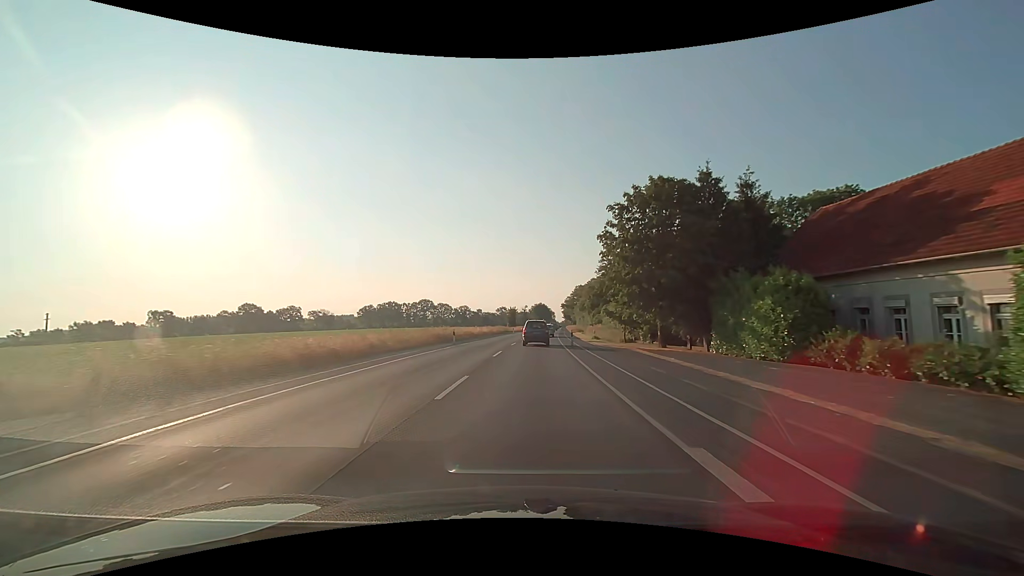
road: secondary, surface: asphalt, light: Day
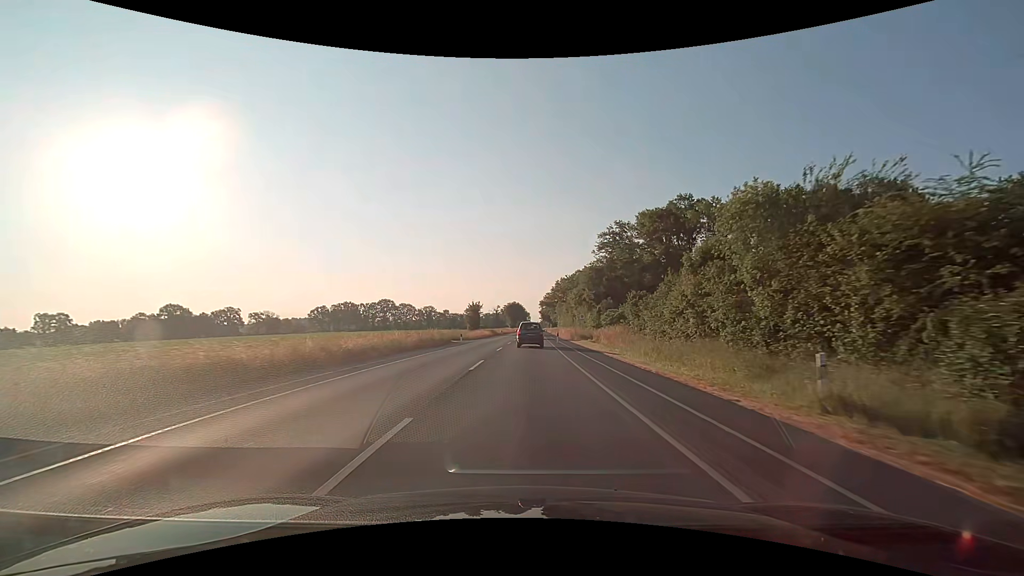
(+1.3, +42.4) m; +3°
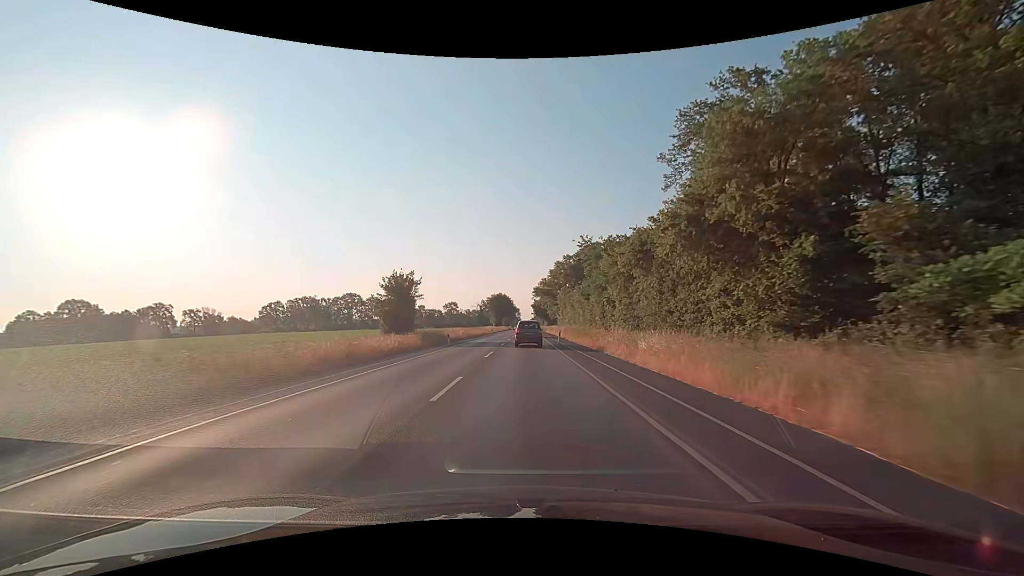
(+0.6, +55.1) m; +1°
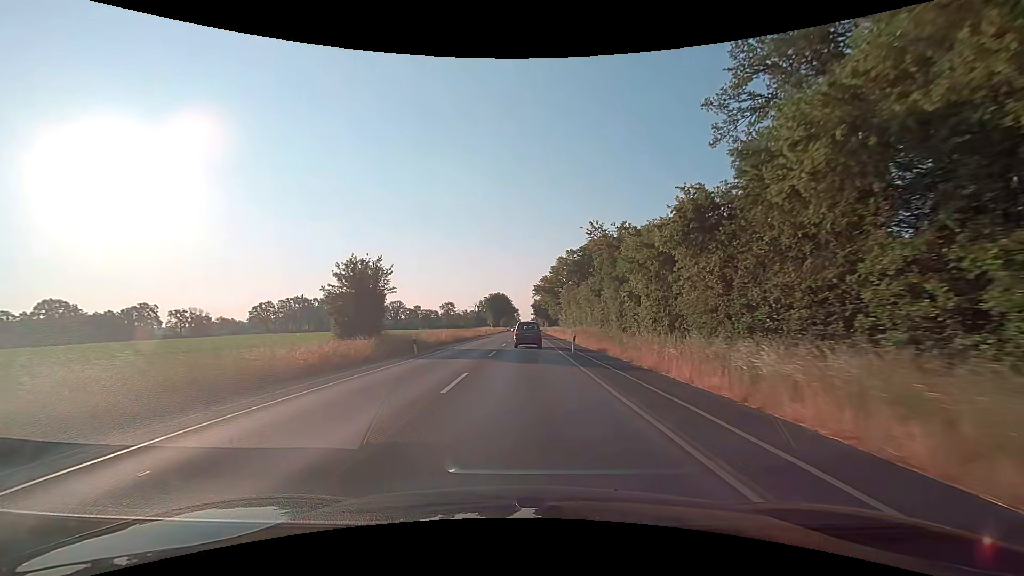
(0.0, +11.1) m; 0°
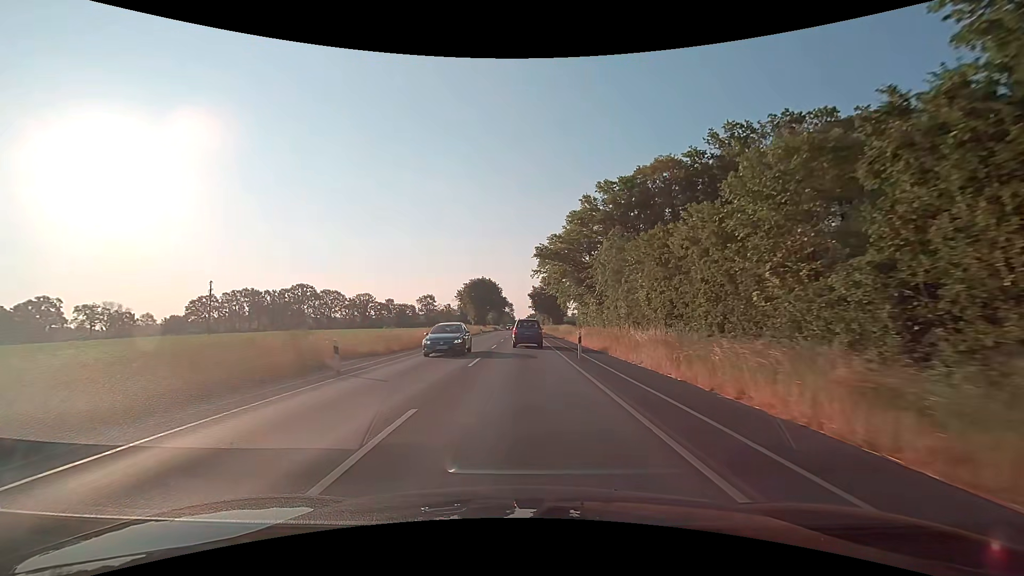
(+0.3, +54.8) m; +1°
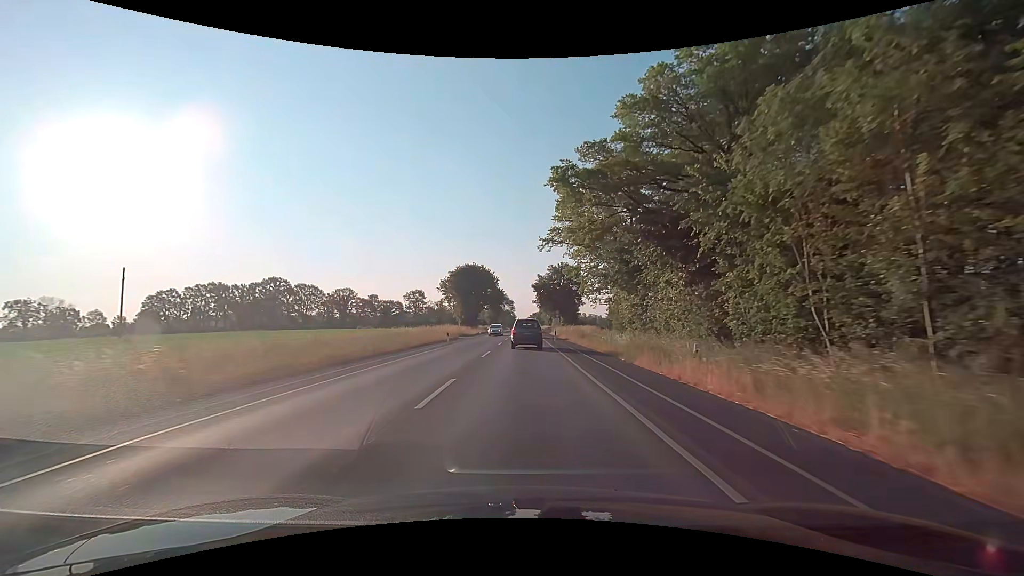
(-0.1, +32.0) m; 0°
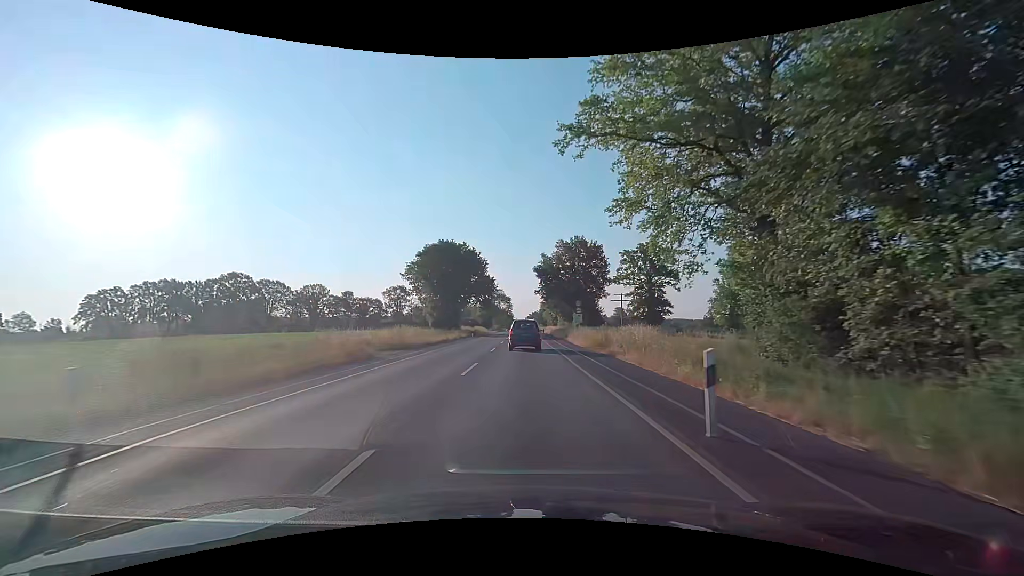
(-0.2, +31.2) m; 0°
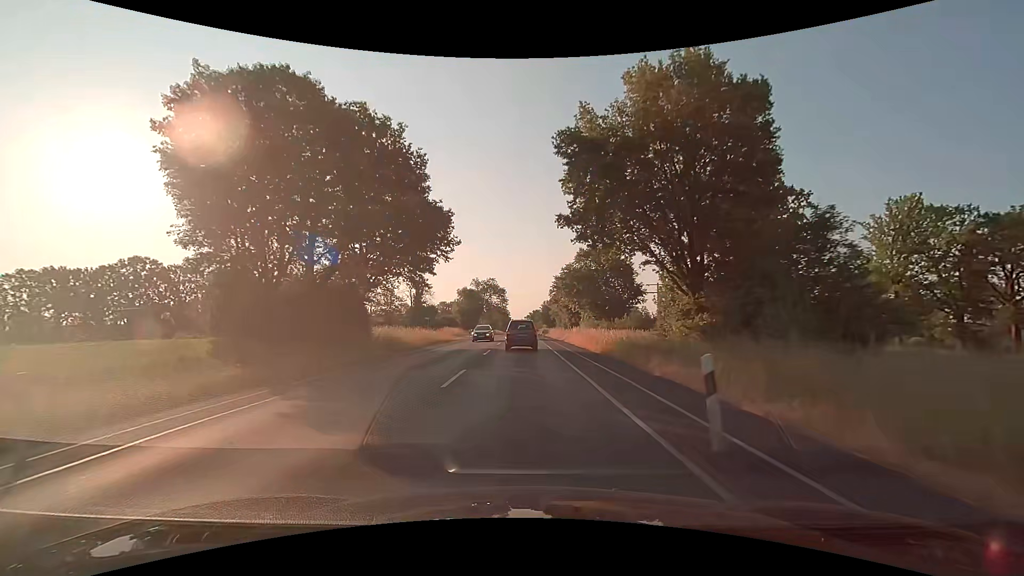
(+0.2, +50.8) m; 0°
(0, +10) (0, +20) (0, +30) (0, +40) (0, +50) (0, +60) (0, +70) (0, +80) (0, +90) (0, +100) m
